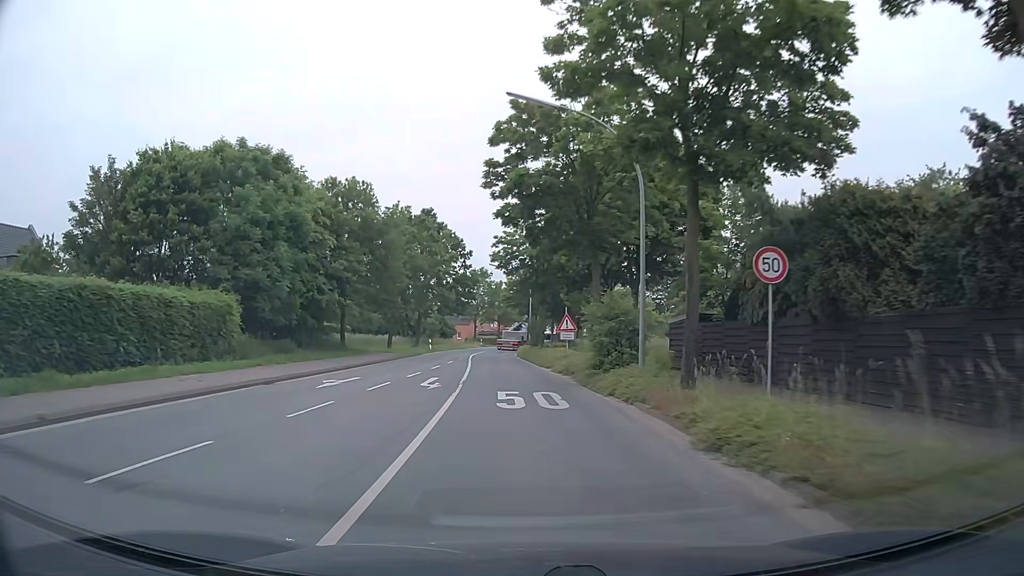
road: secondary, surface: asphalt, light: Day
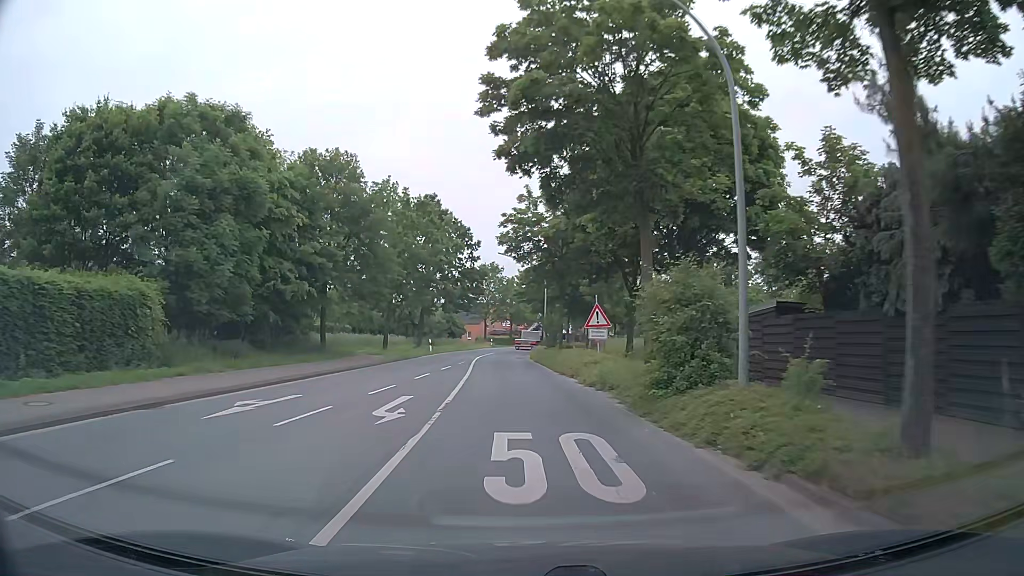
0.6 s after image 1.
(-0.1, +7.6) m; -1°
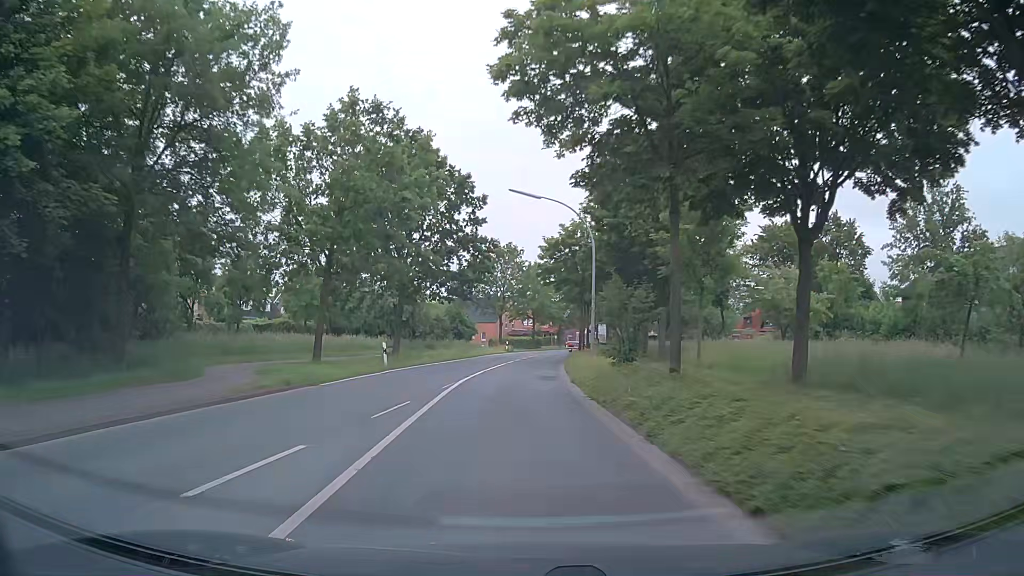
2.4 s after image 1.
(-0.5, +23.0) m; -3°
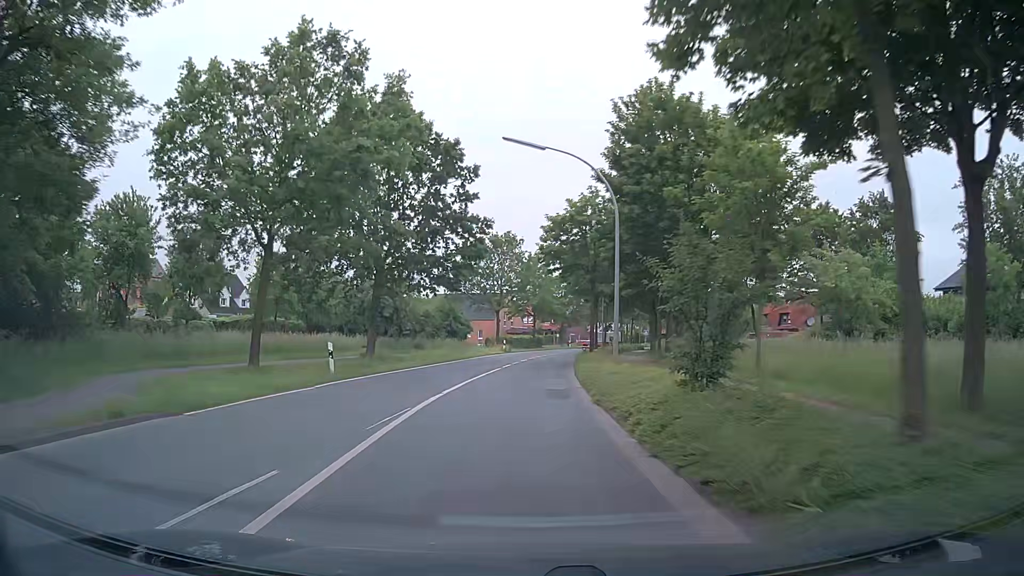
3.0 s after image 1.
(0.0, +7.7) m; 0°
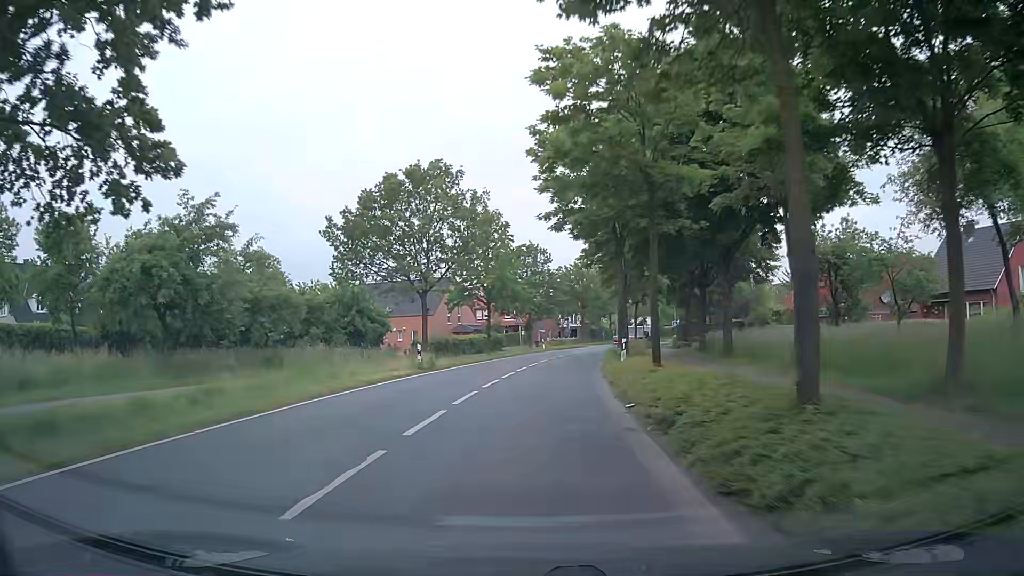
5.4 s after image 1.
(+0.6, +31.0) m; +3°
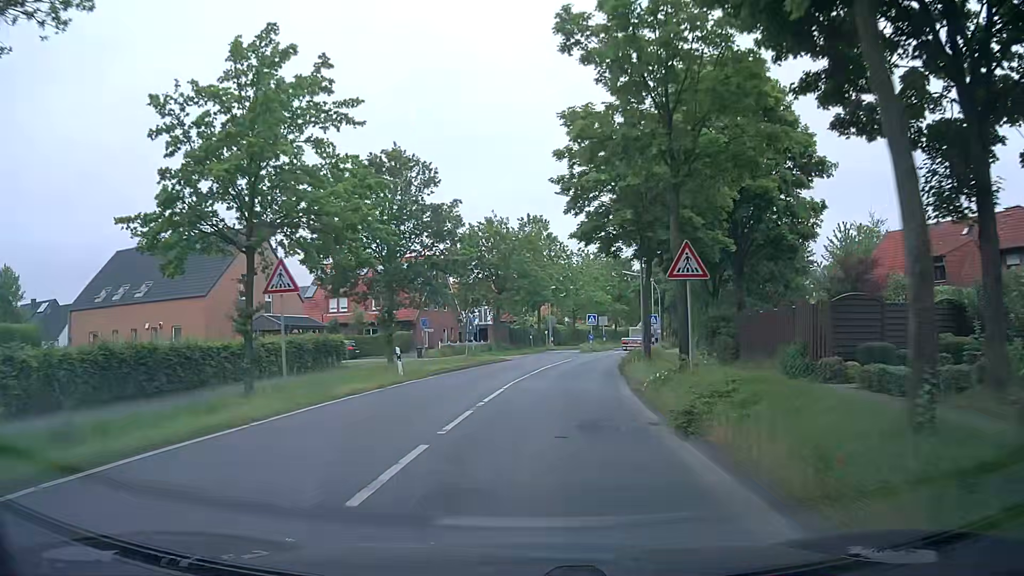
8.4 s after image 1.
(+2.6, +38.6) m; +8°
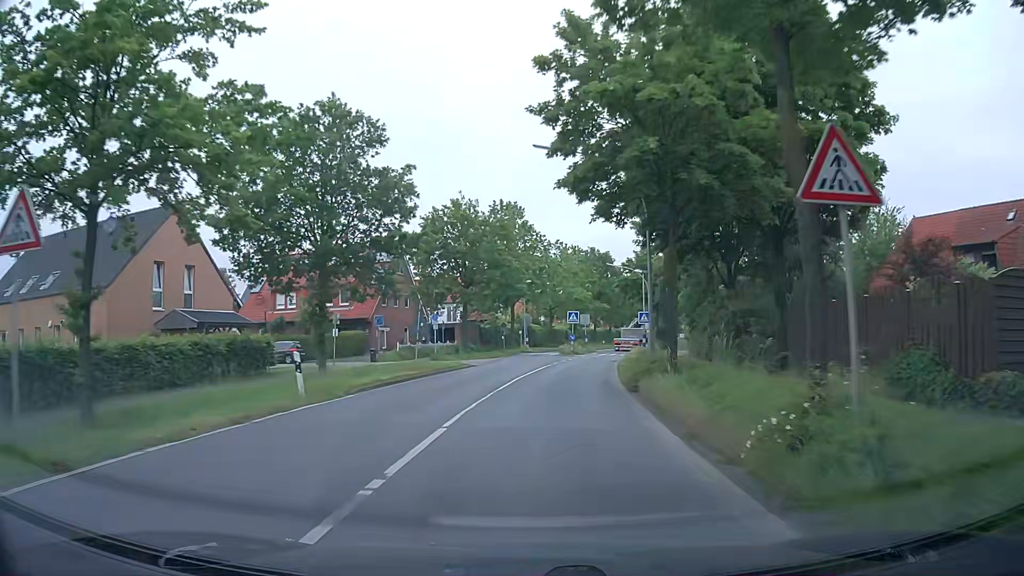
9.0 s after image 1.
(+0.1, +7.8) m; +2°
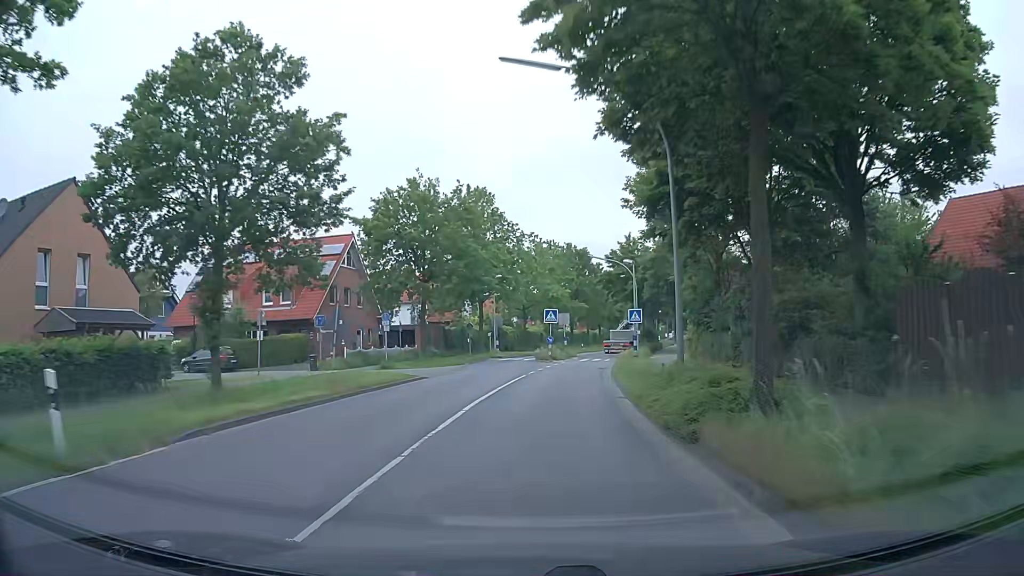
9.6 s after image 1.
(+0.2, +7.7) m; +2°
(0, +10) (+1, +20) (+2, +30) (+4, +40) (+6, +50) (+8, +59) (+10, +69) (+12, +79) (+15, +89) (+17, +98) m
